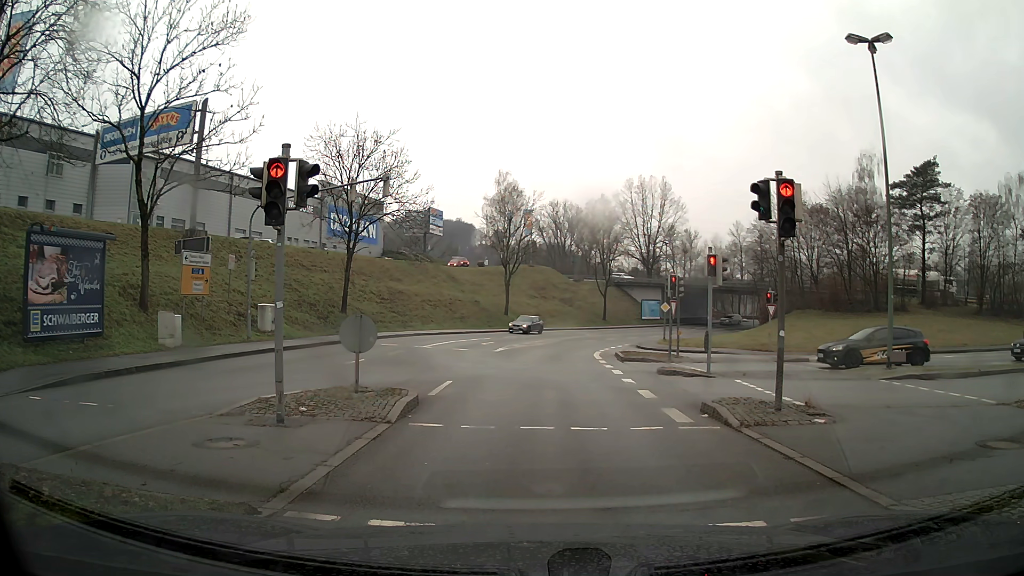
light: Day
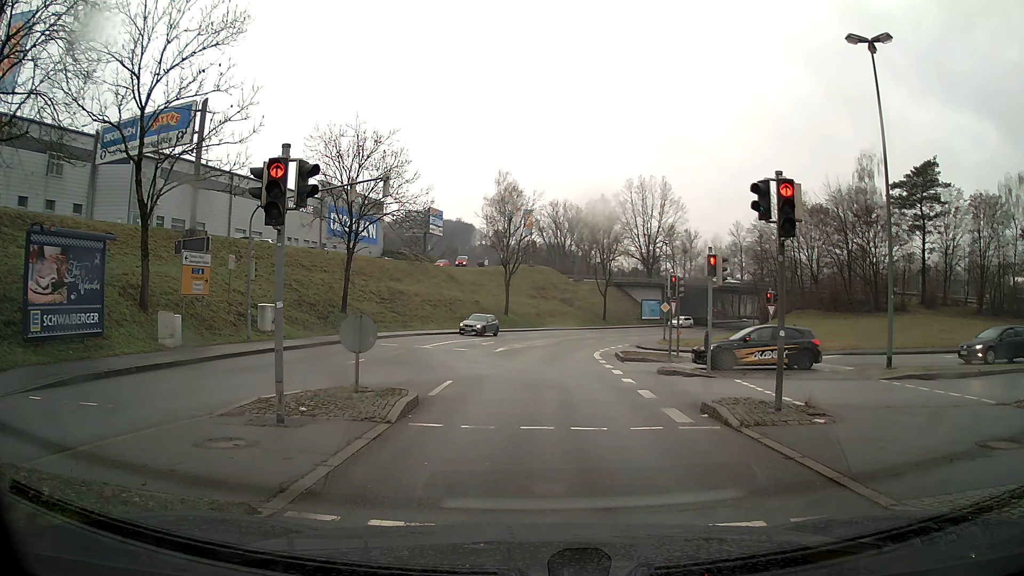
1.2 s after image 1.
(0.0, 0.0) m; 0°
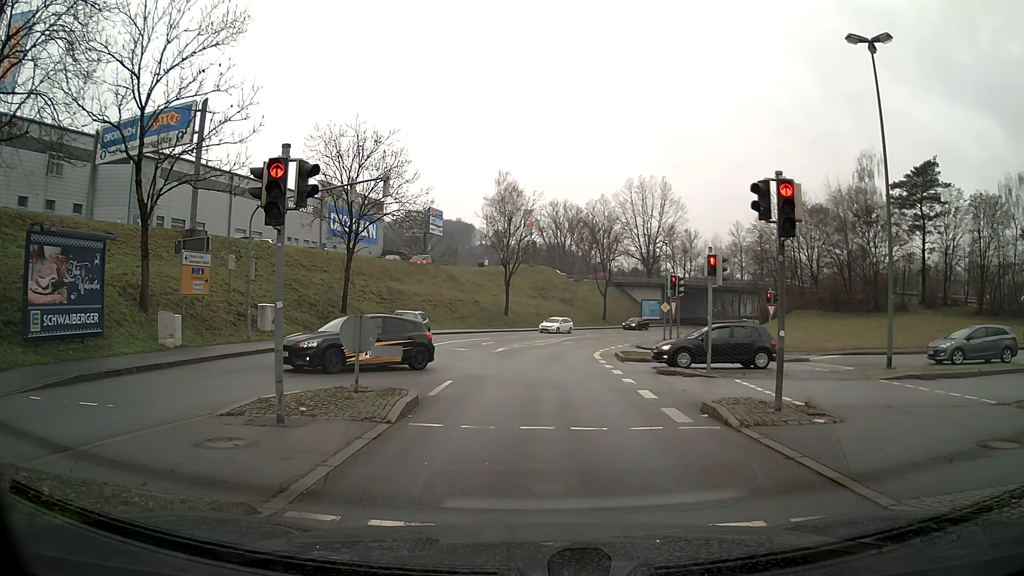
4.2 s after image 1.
(0.0, 0.0) m; 0°
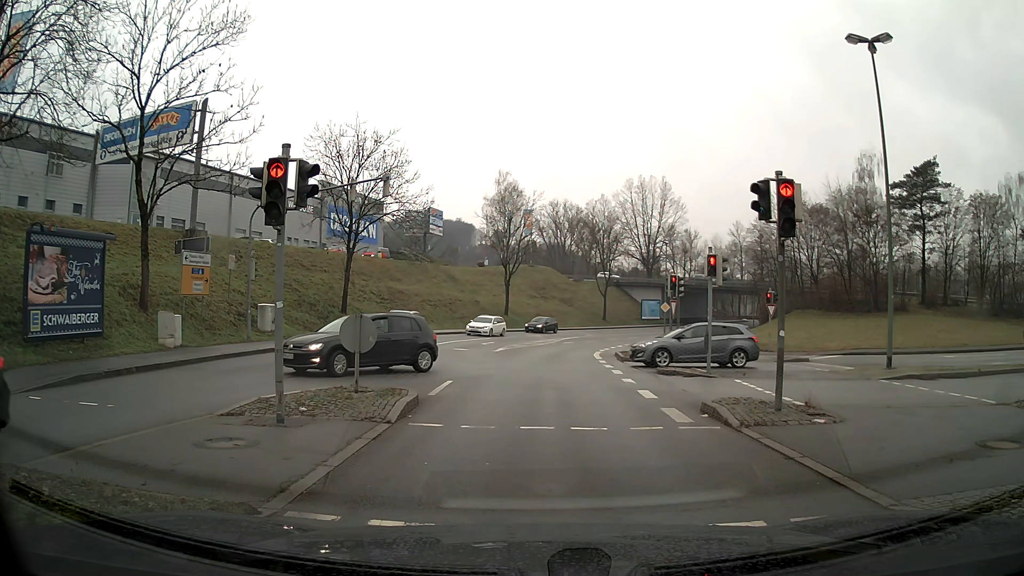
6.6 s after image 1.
(0.0, 0.0) m; 0°
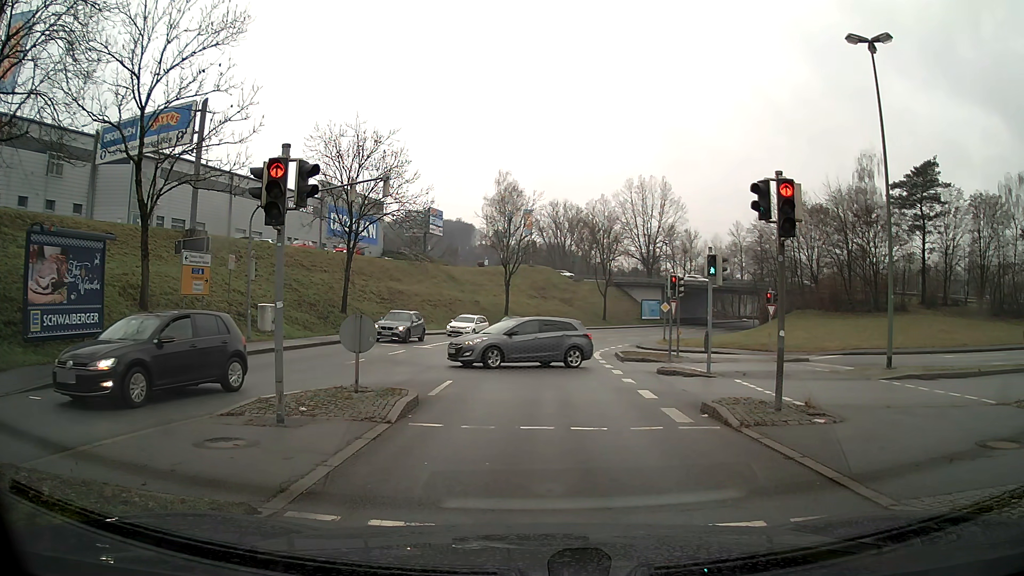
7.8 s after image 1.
(0.0, 0.0) m; 0°
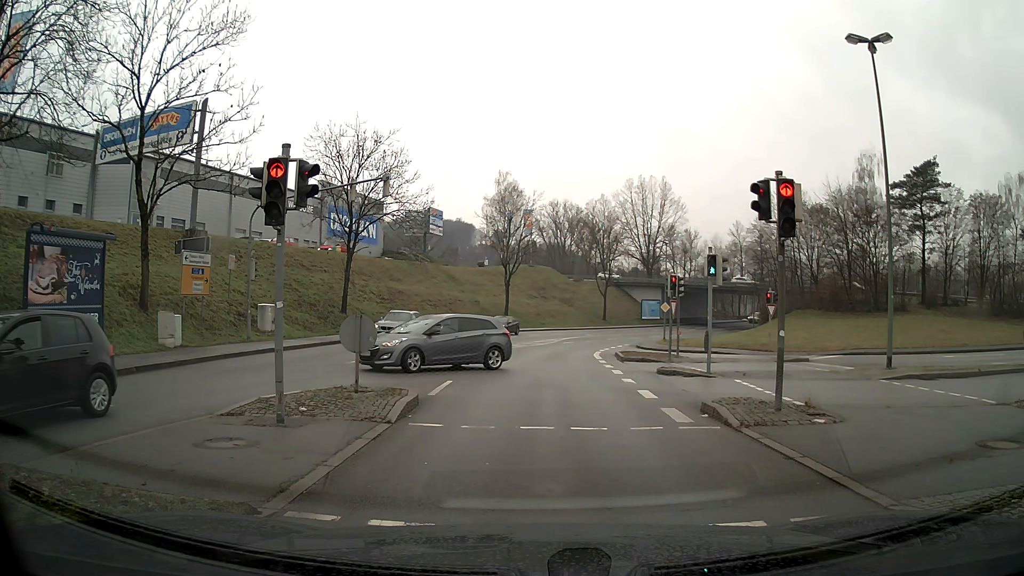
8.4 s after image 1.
(0.0, 0.0) m; 0°
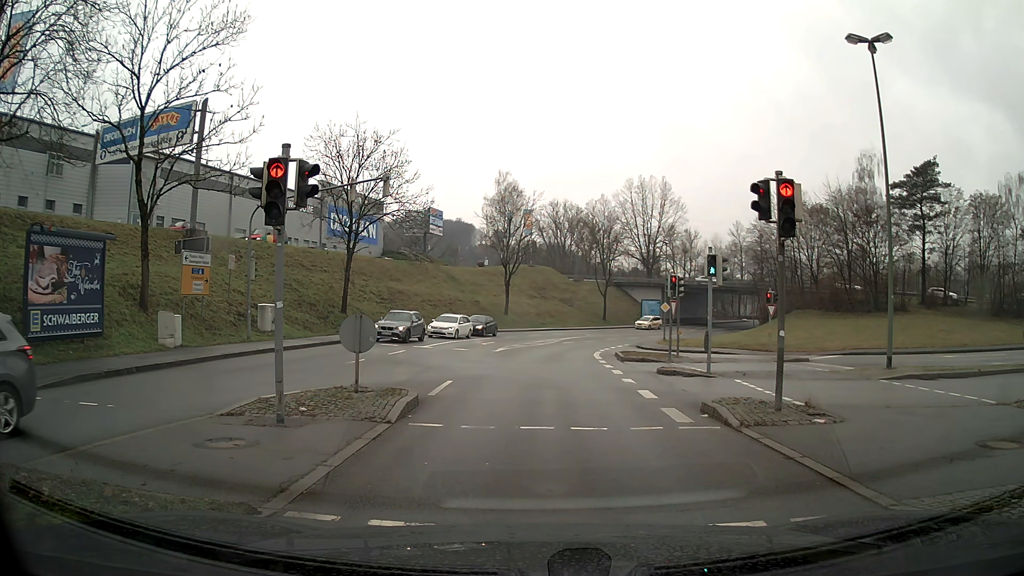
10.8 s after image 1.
(0.0, 0.0) m; 0°
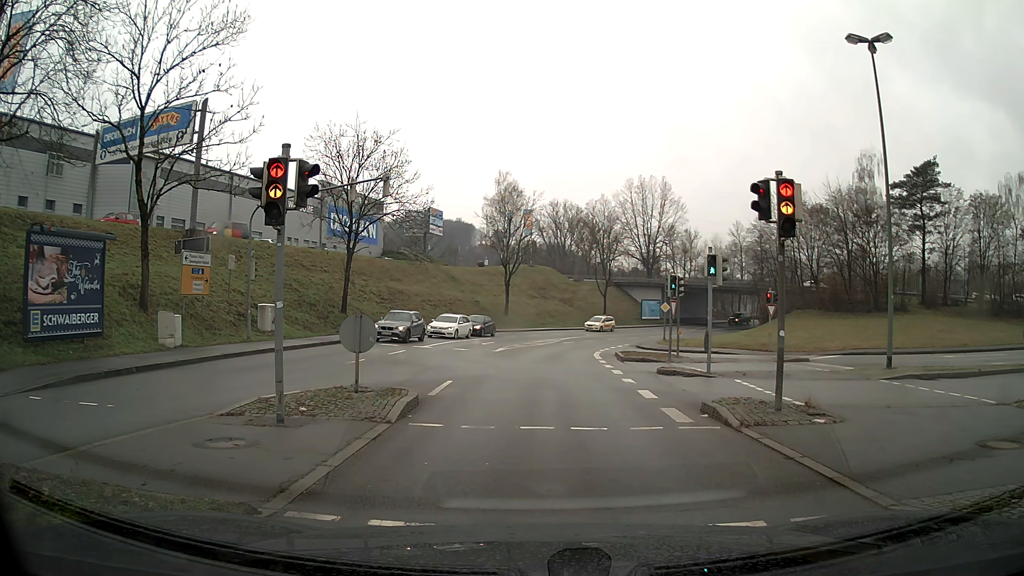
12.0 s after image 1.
(0.0, 0.0) m; 0°
(0, +10) (+1, +20) (+2, +30) (+3, +40) (+6, +49) (+10, +59) (+15, +67) (+21, +75) (+27, +83) (+34, +91) m
